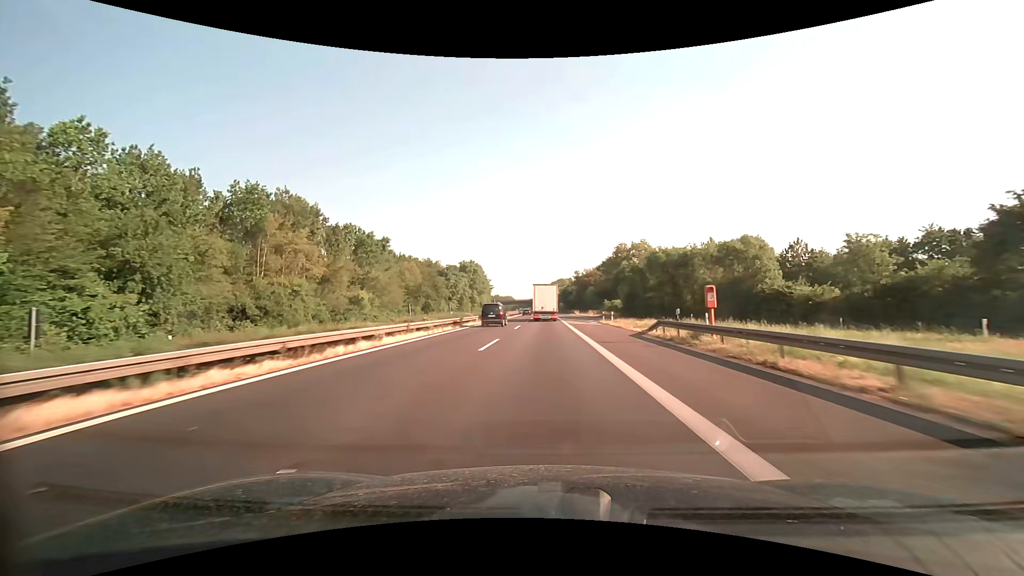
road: motorway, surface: asphalt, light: Day
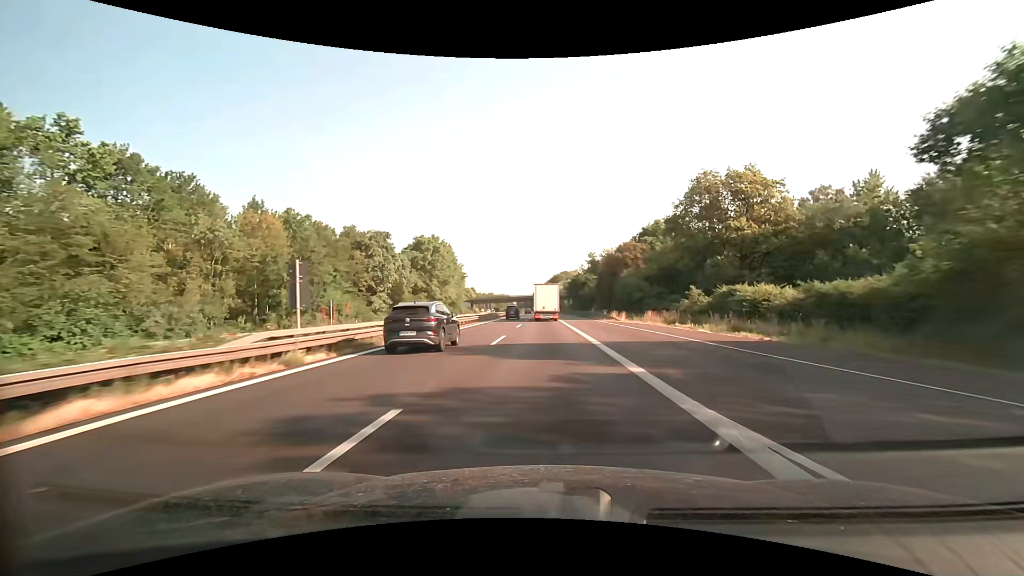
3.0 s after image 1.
(+0.1, +69.9) m; 0°
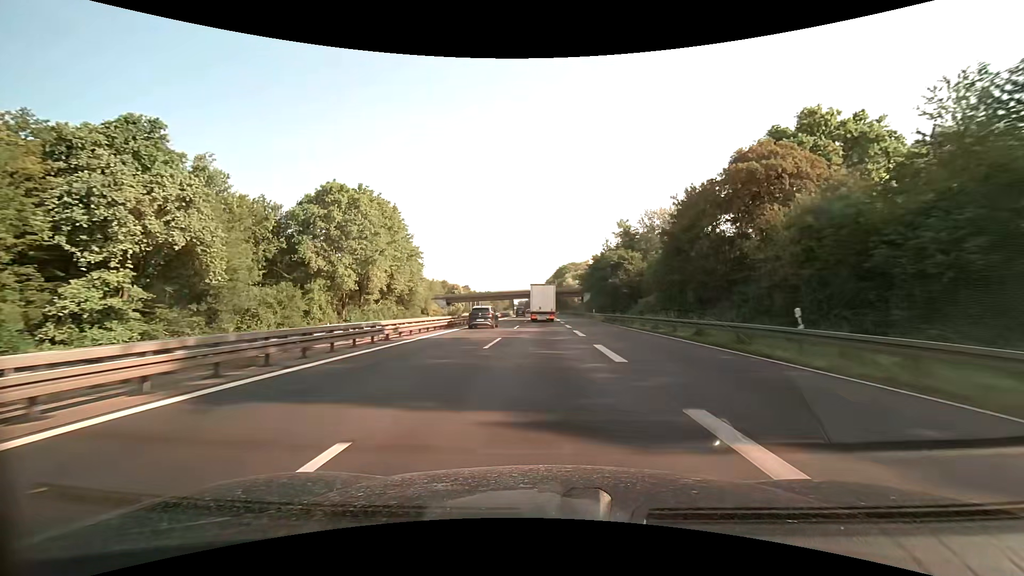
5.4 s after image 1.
(-0.1, +55.8) m; 0°
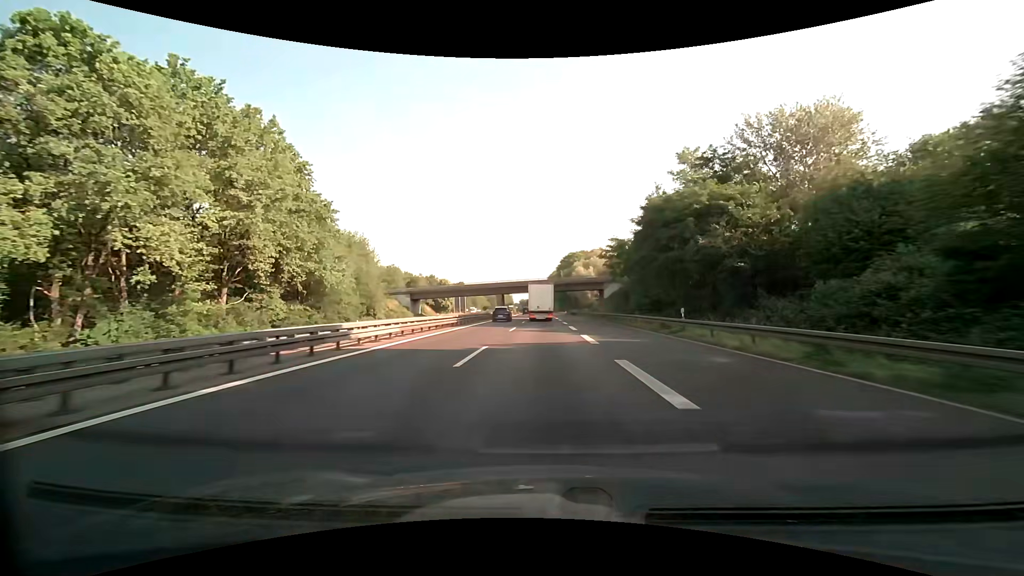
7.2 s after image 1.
(0.0, +41.8) m; 0°
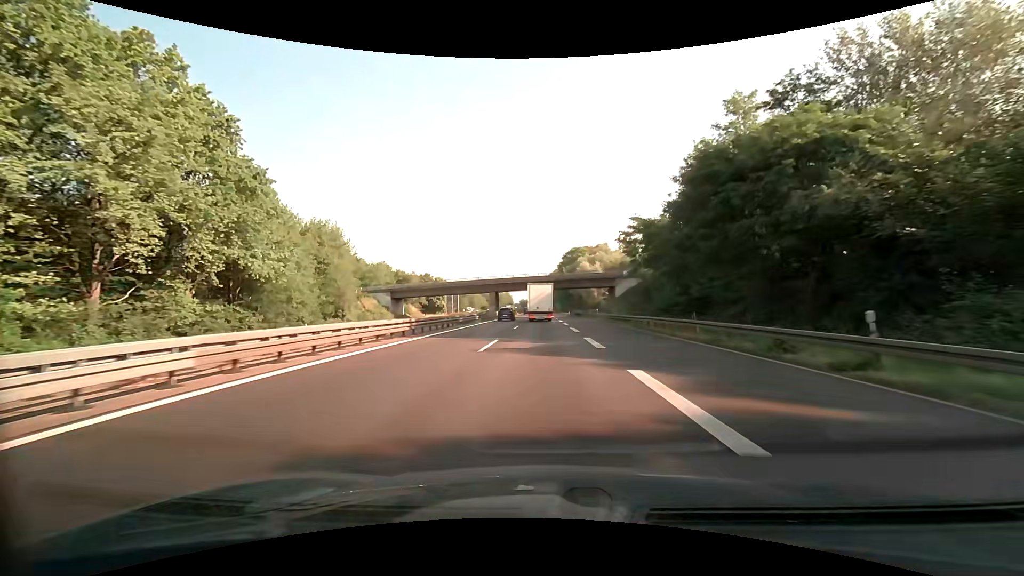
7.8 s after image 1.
(0.0, +13.9) m; 0°
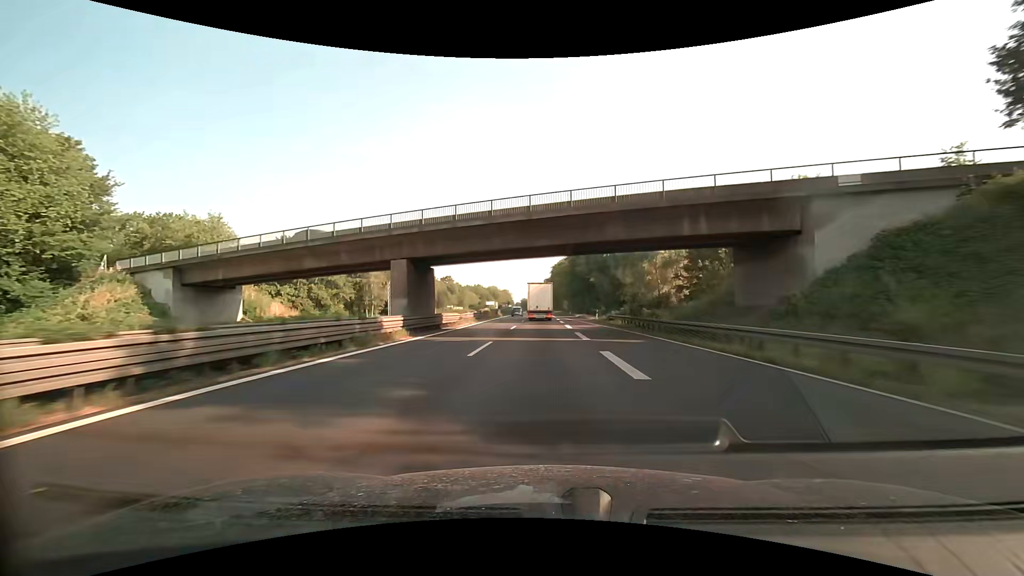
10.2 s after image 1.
(-0.1, +55.6) m; 0°
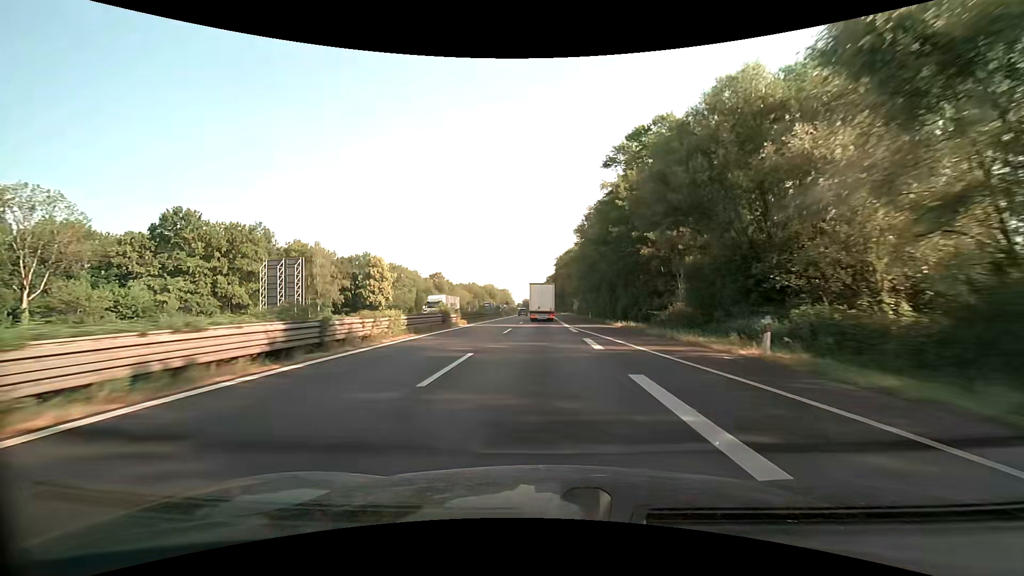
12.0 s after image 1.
(-0.1, +41.7) m; 0°
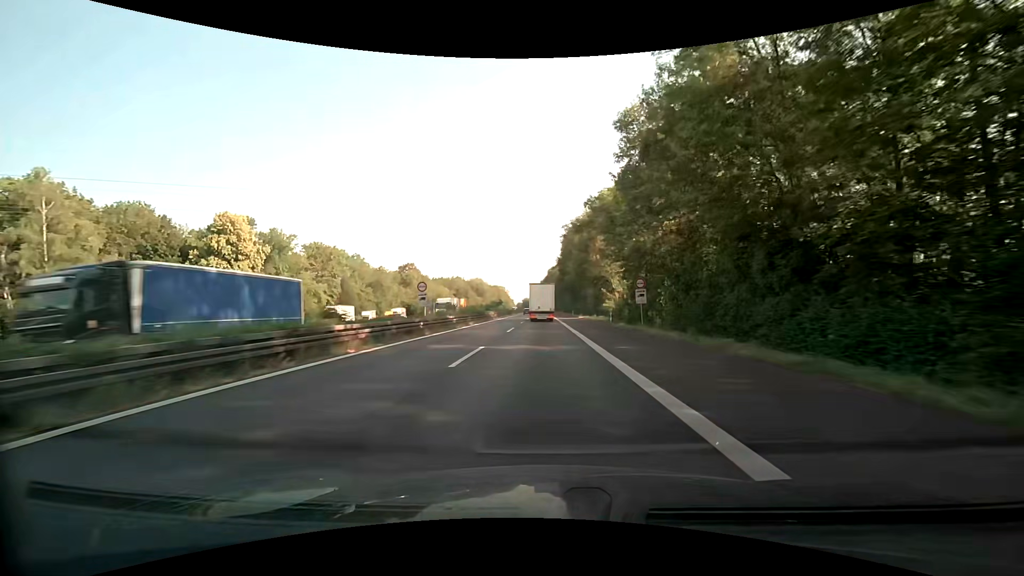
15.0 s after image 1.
(-0.4, +69.3) m; -1°
(0, +10) (0, +20) (0, +30) (0, +40) (0, +50) (0, +60) (0, +70) (0, +80) (0, +90) (0, +100) m
